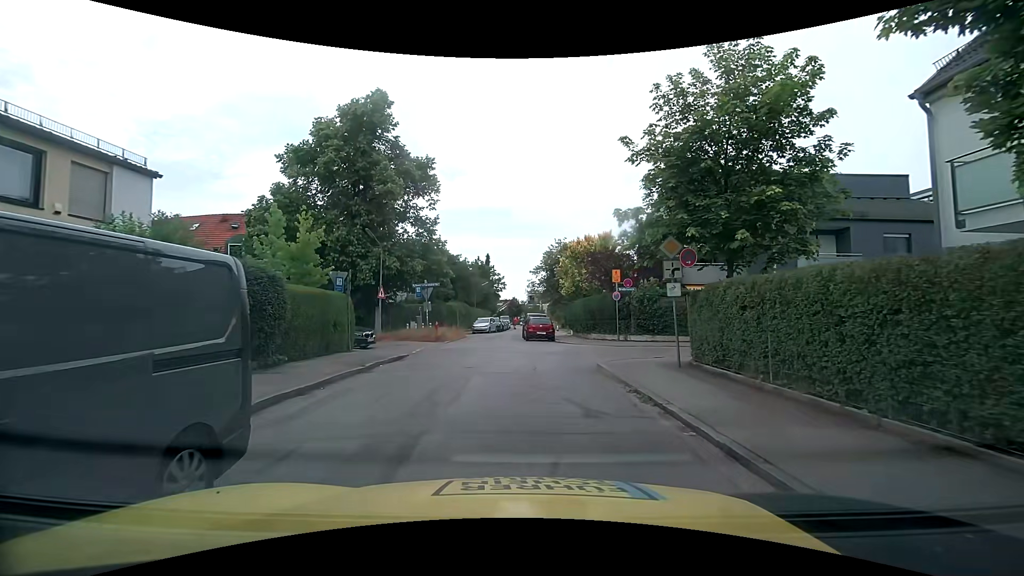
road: residential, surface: asphalt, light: Day
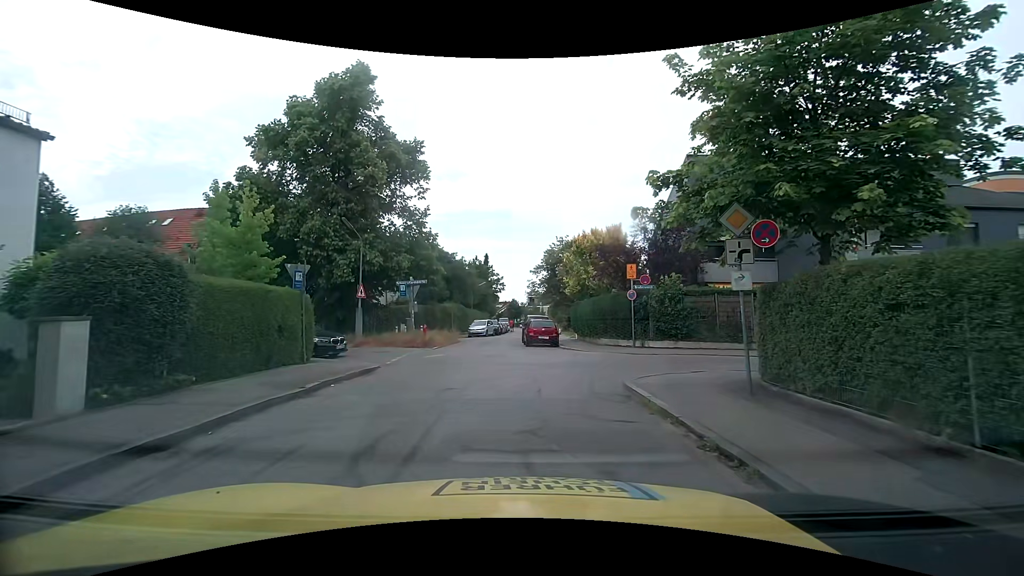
(0.0, +3.6) m; +2°
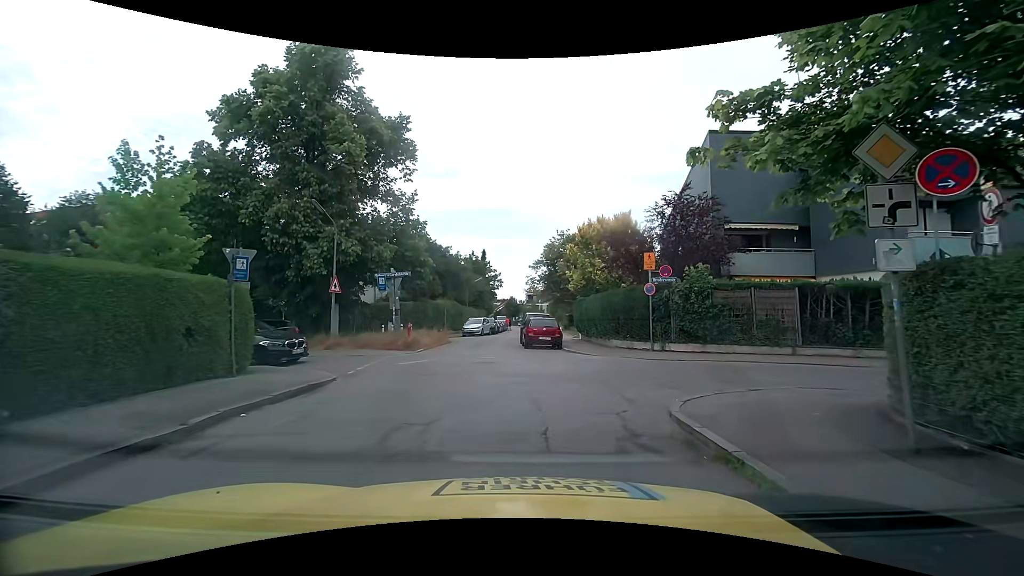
(-0.1, +3.3) m; -1°
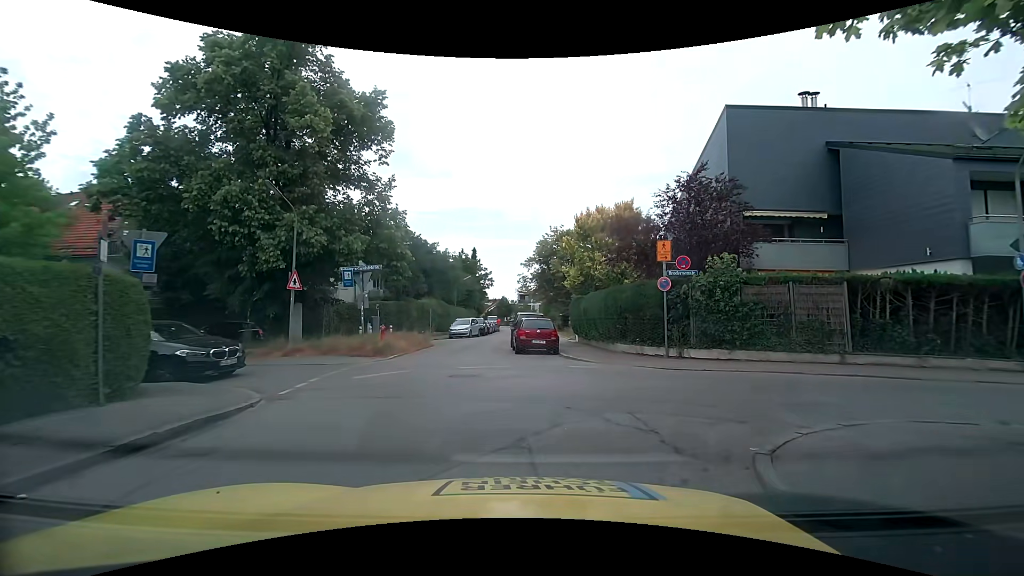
(0.0, +3.0) m; +2°
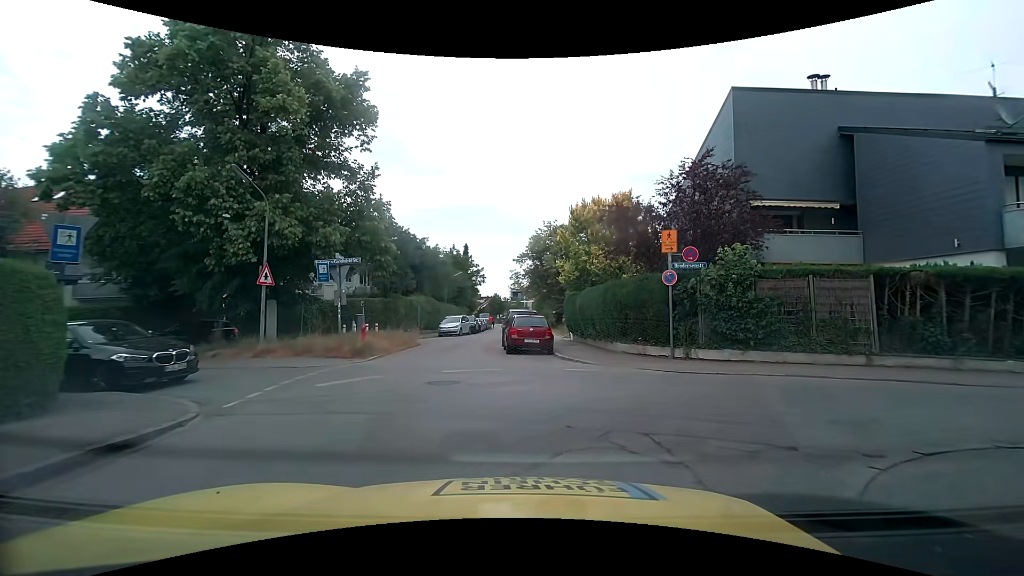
(0.0, +1.4) m; 0°
